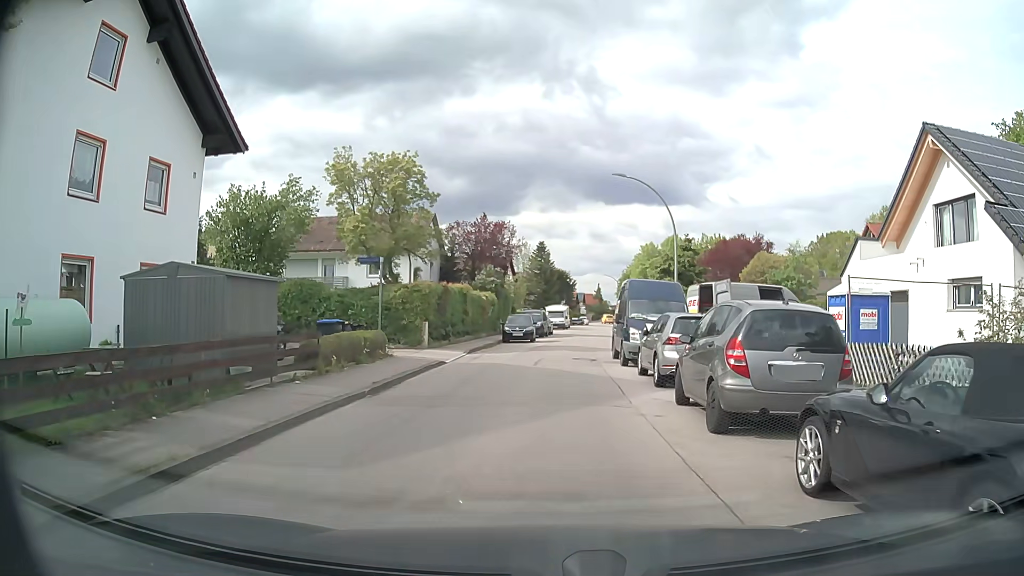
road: residential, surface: asphalt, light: Day
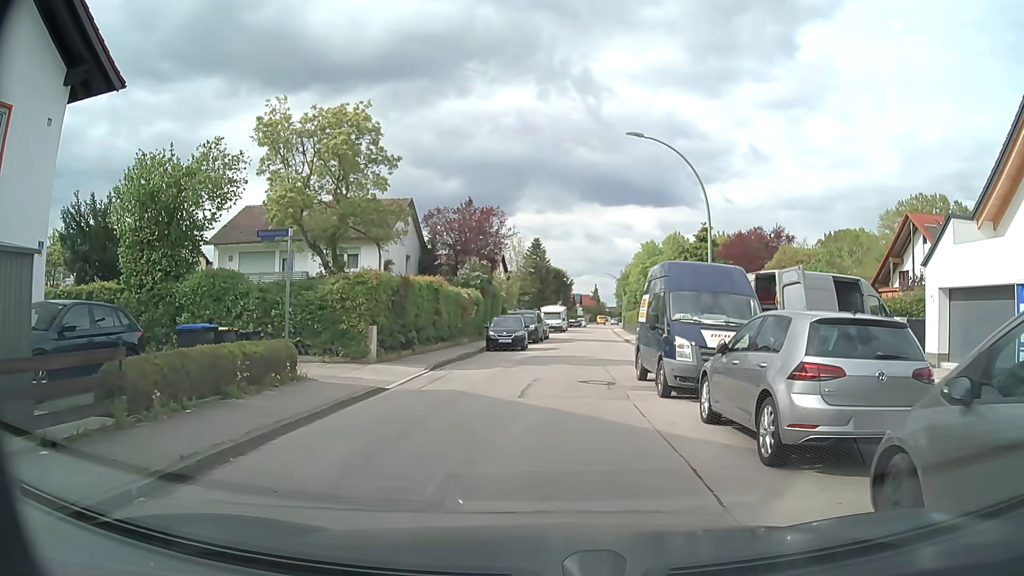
(+0.1, +7.0) m; +1°
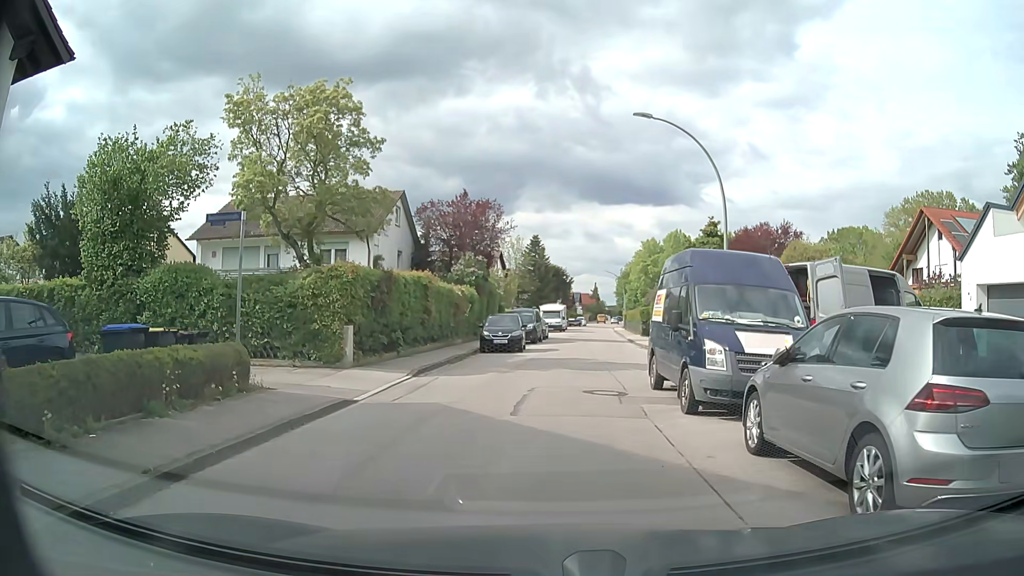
(0.0, +2.2) m; 0°
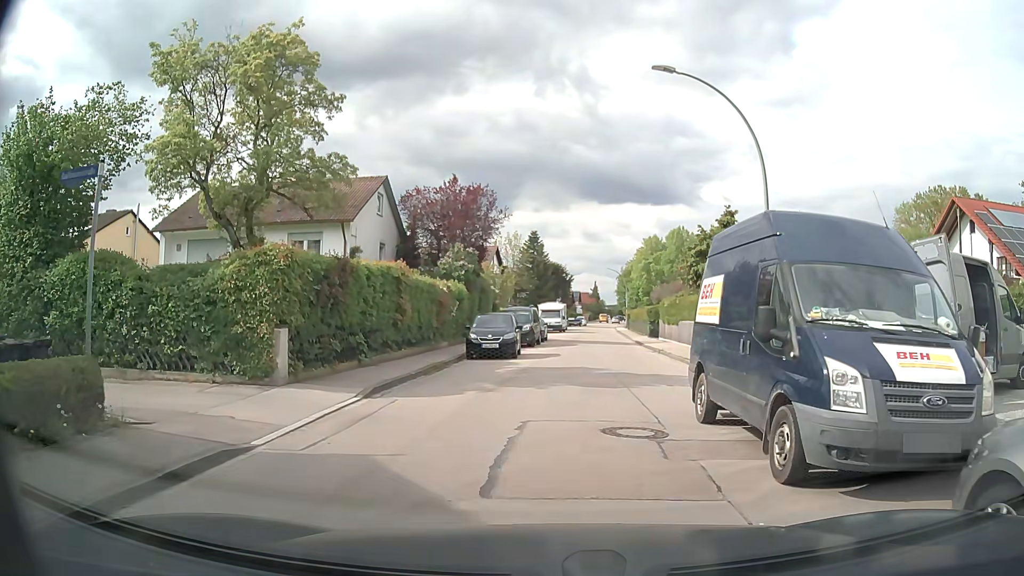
(0.0, +4.1) m; 0°
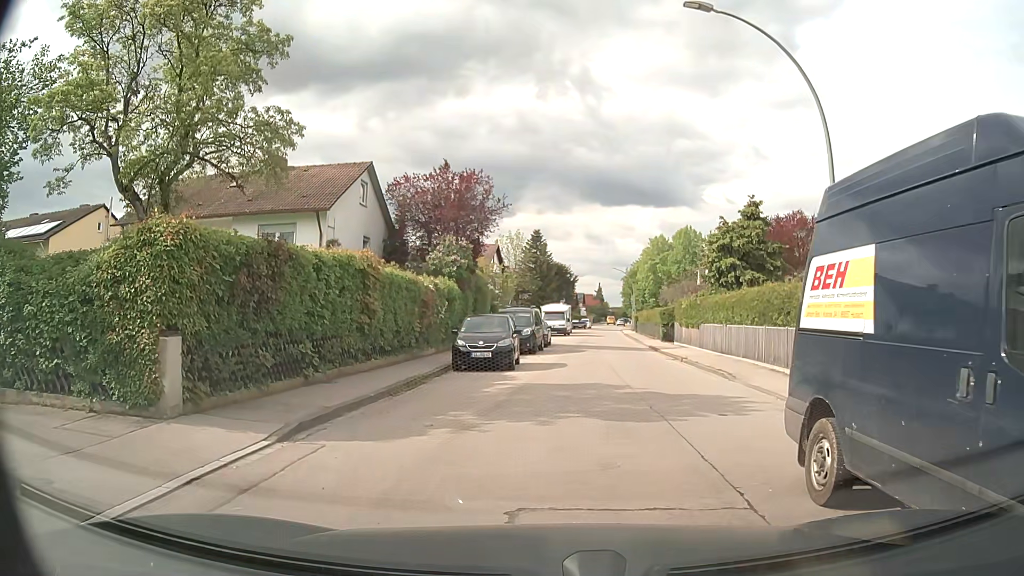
(0.0, +3.9) m; 0°
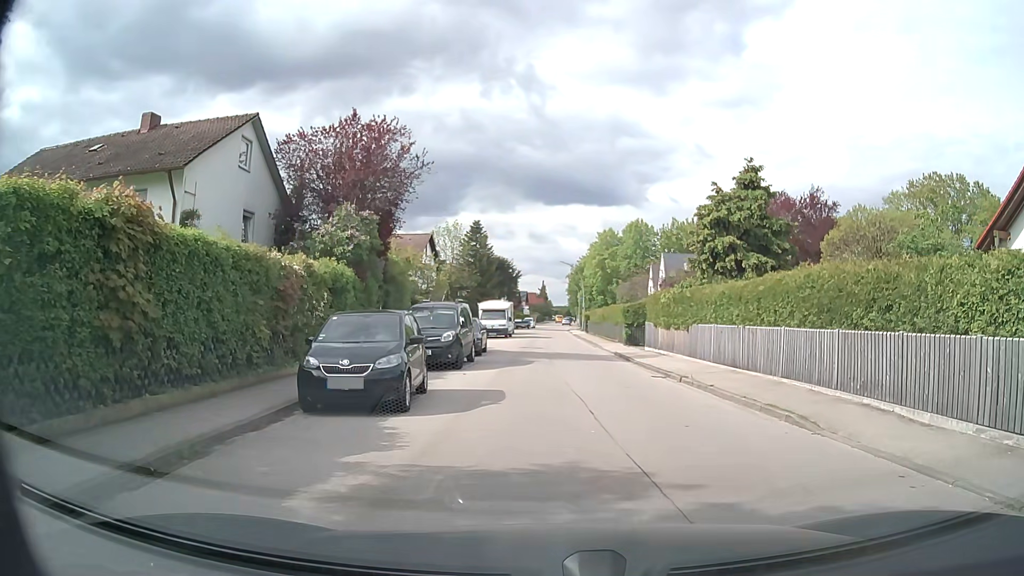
(+0.2, +8.0) m; +6°
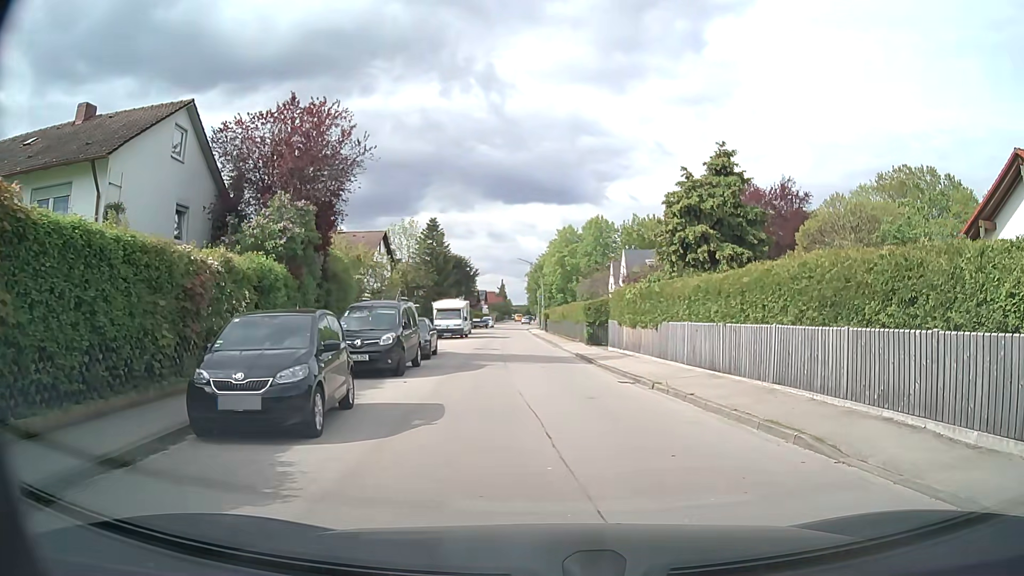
(0.0, +2.1) m; +3°
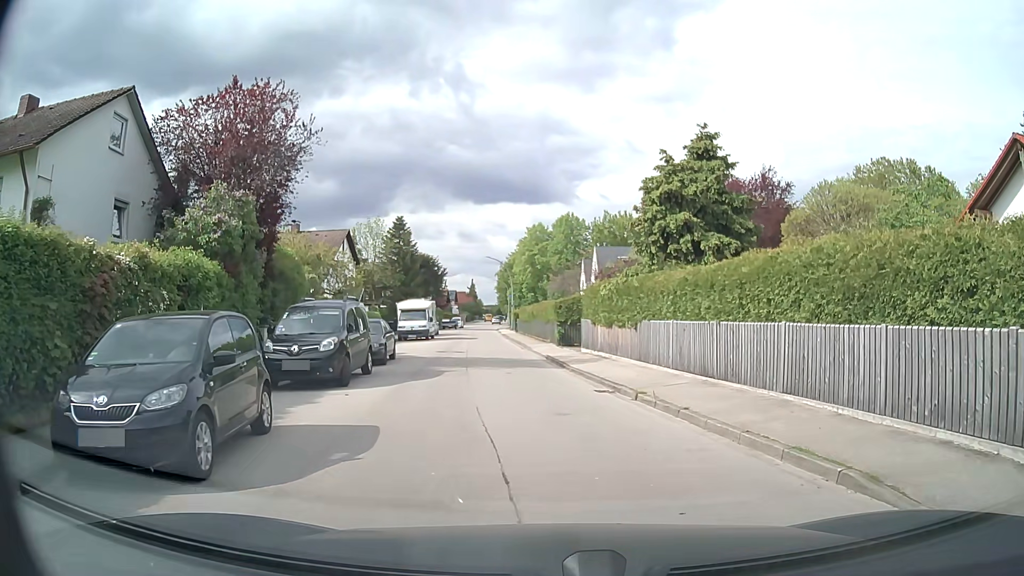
(0.0, +2.1) m; +2°
(0, +10) (-1, +20) (-2, +30) (-4, +40) (-5, +50) (-6, +60) (-7, +70) (-8, +80) (-8, +90) (-9, +100) m
